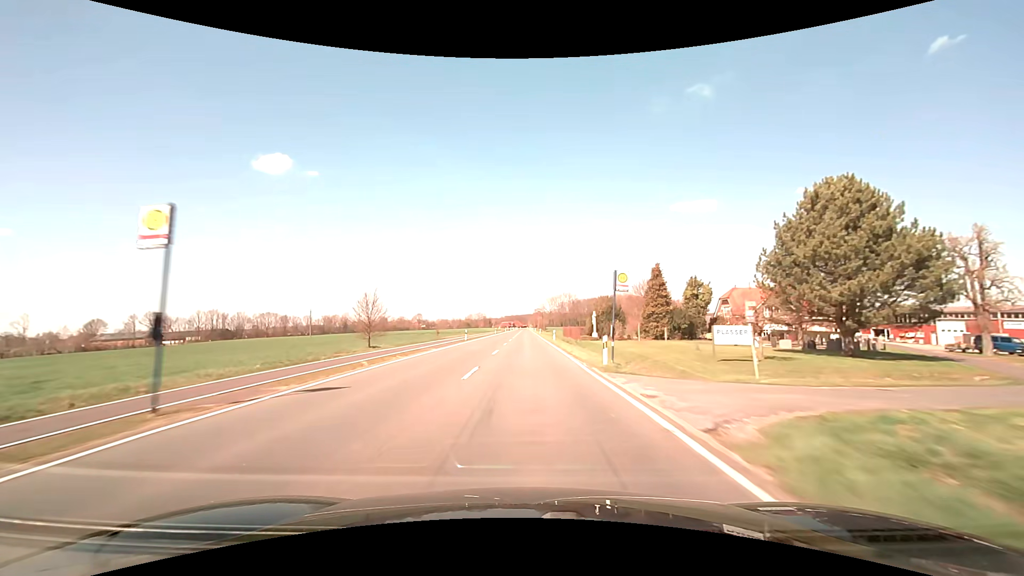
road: secondary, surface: asphalt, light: Day
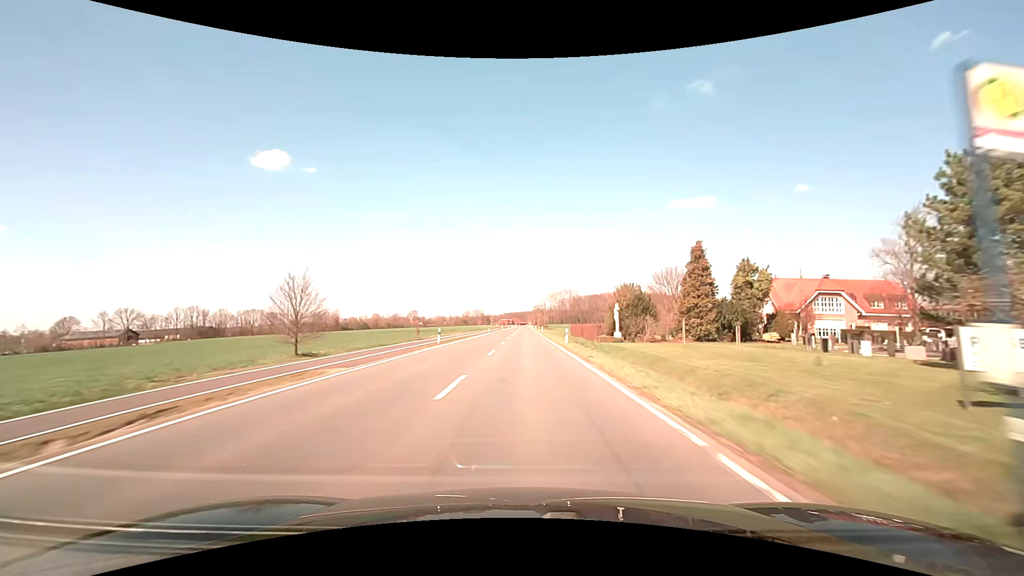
(0.0, +15.8) m; 0°
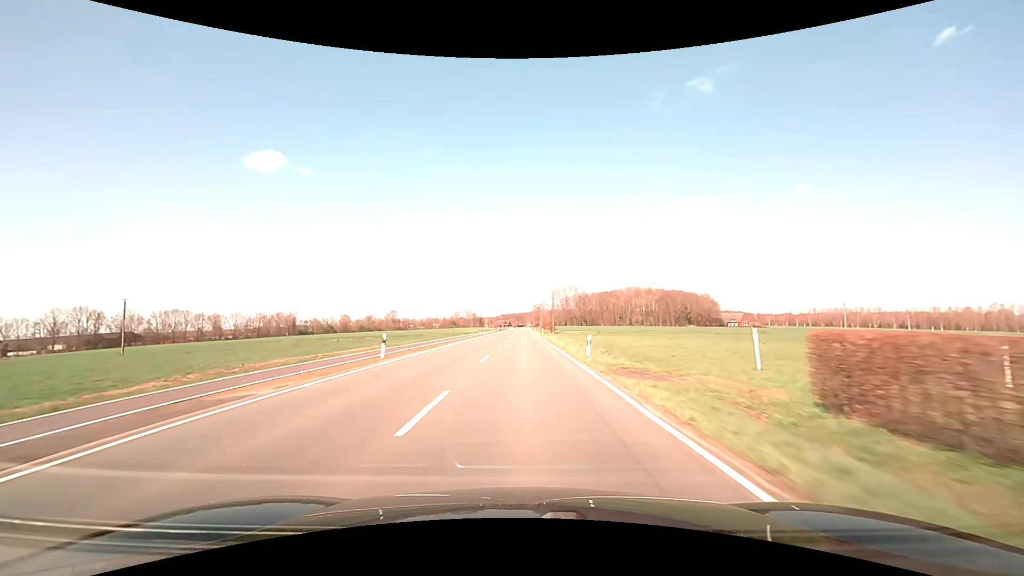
(+0.2, +63.1) m; 0°
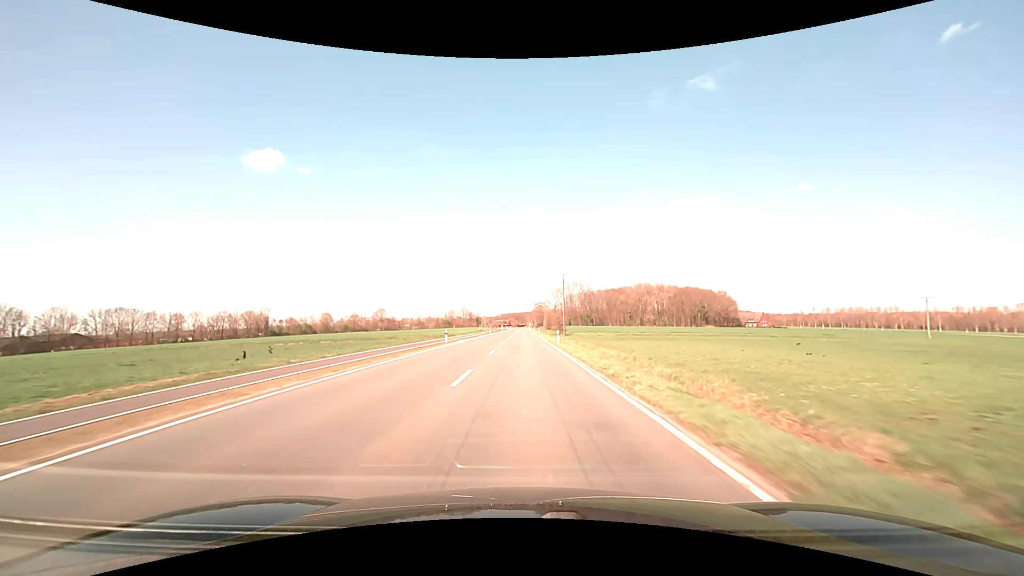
(0.0, +31.6) m; 0°
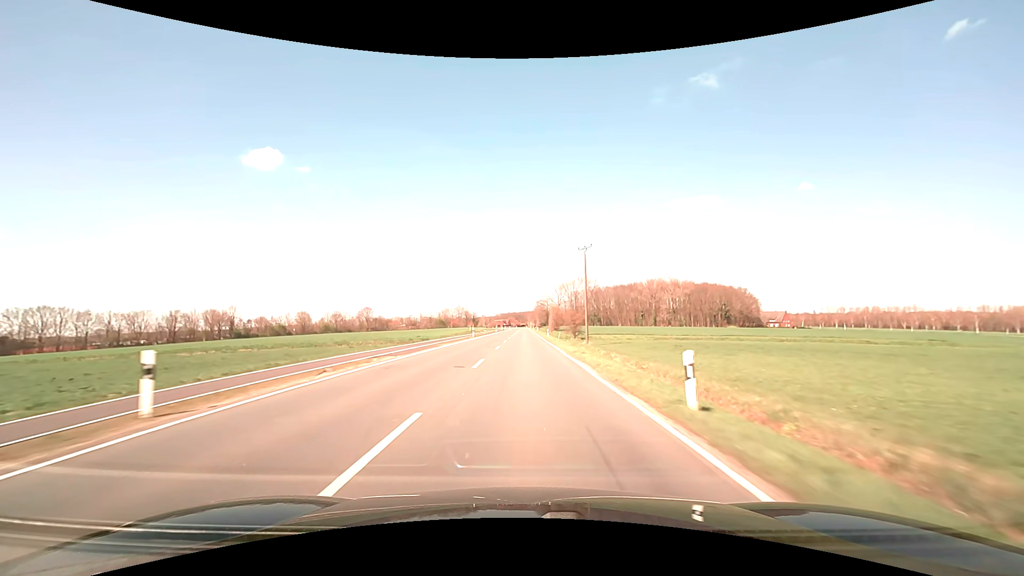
(0.0, +31.6) m; 0°
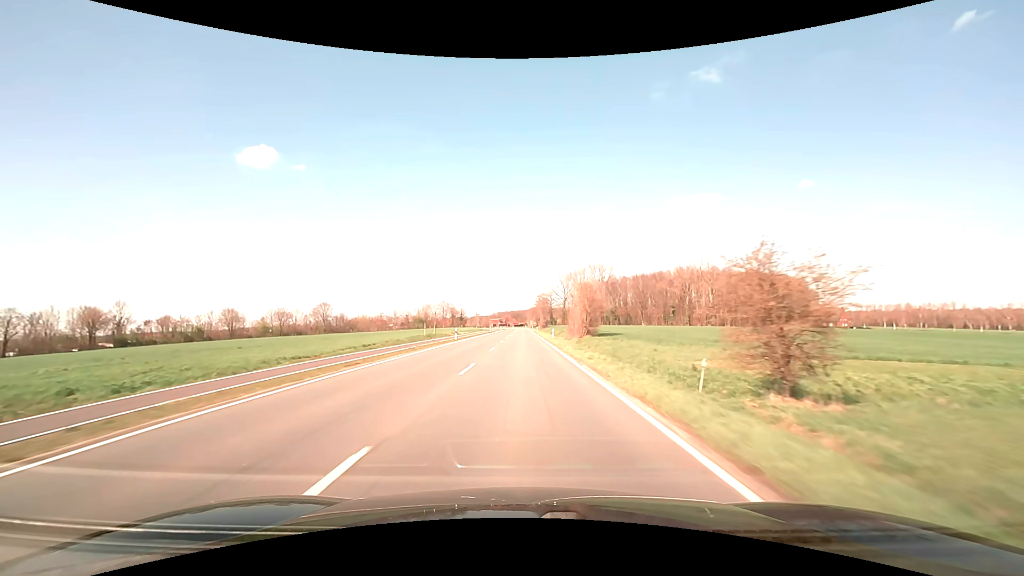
(+0.1, +63.2) m; 0°
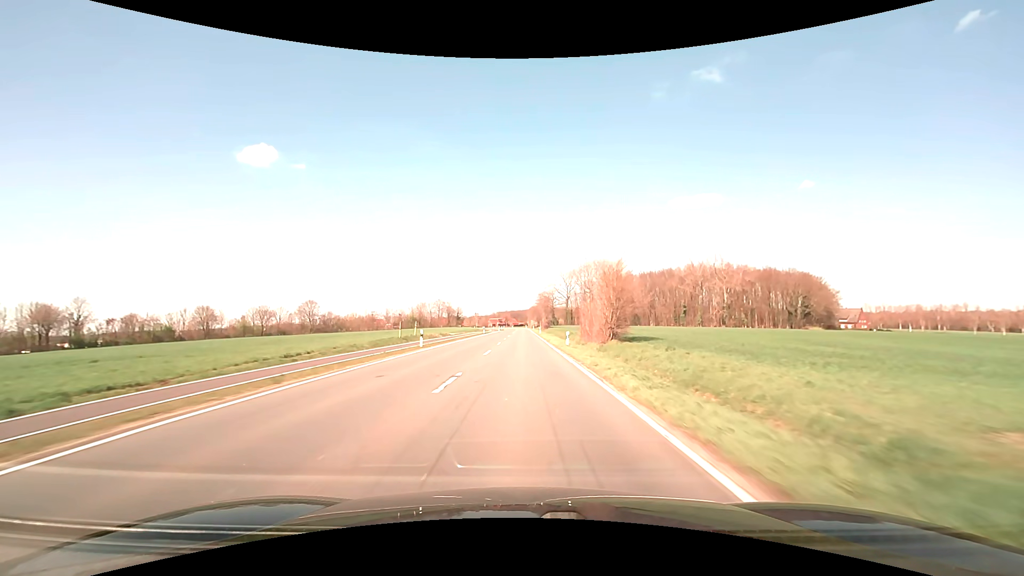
(0.0, +15.8) m; 0°
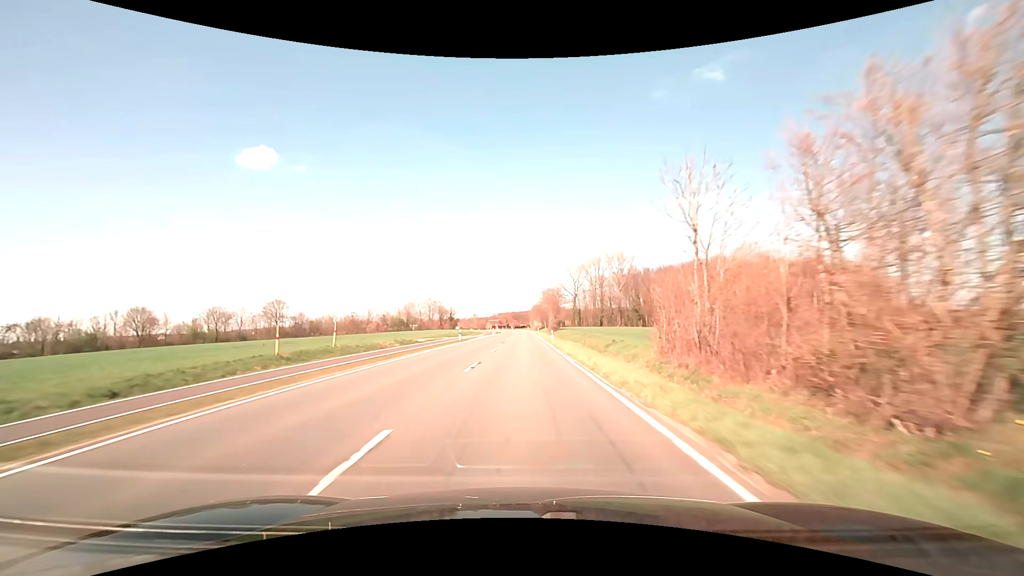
(+0.1, +31.6) m; 0°
